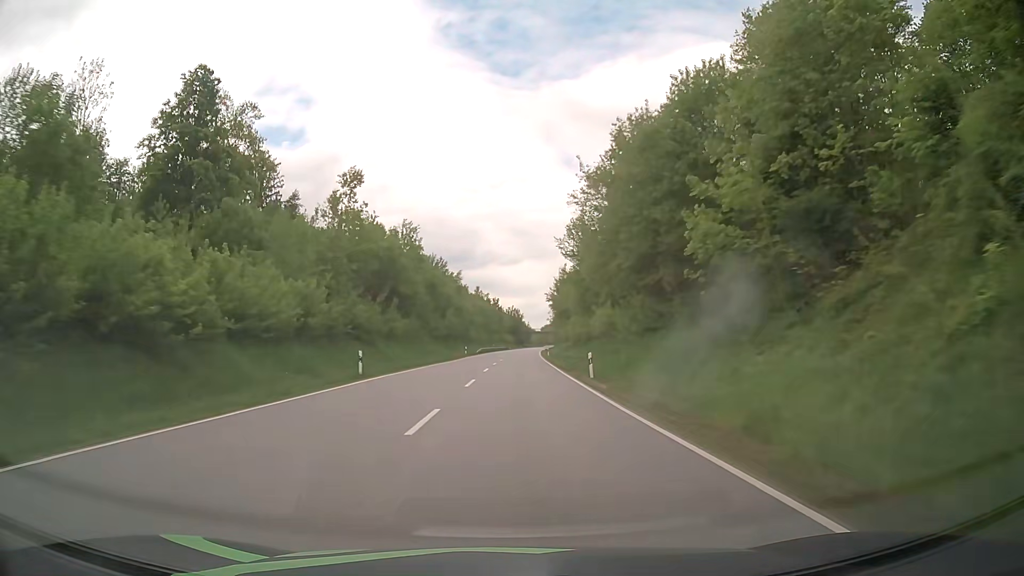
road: primary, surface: asphalt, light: Day
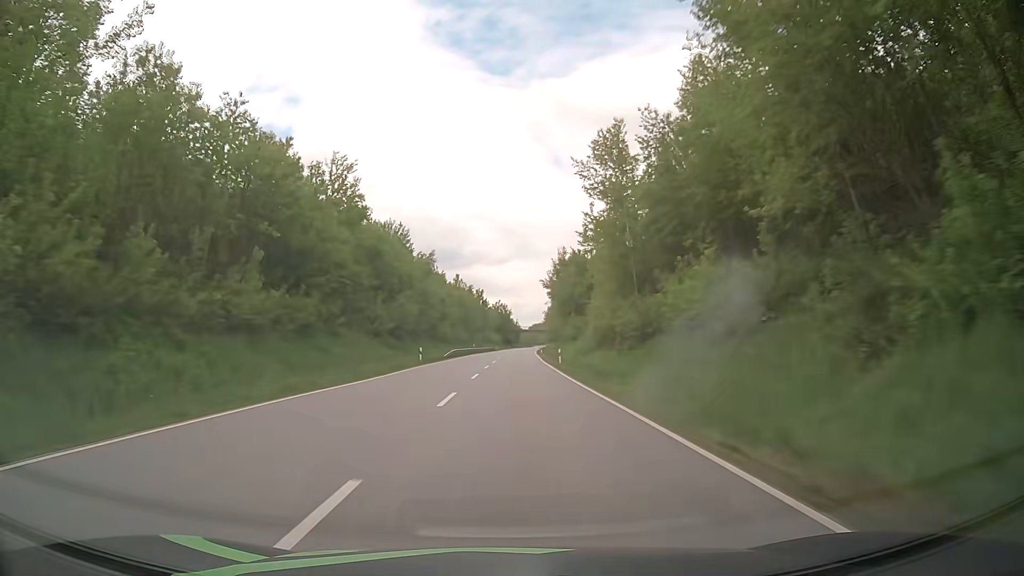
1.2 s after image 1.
(+0.3, +31.4) m; +1°
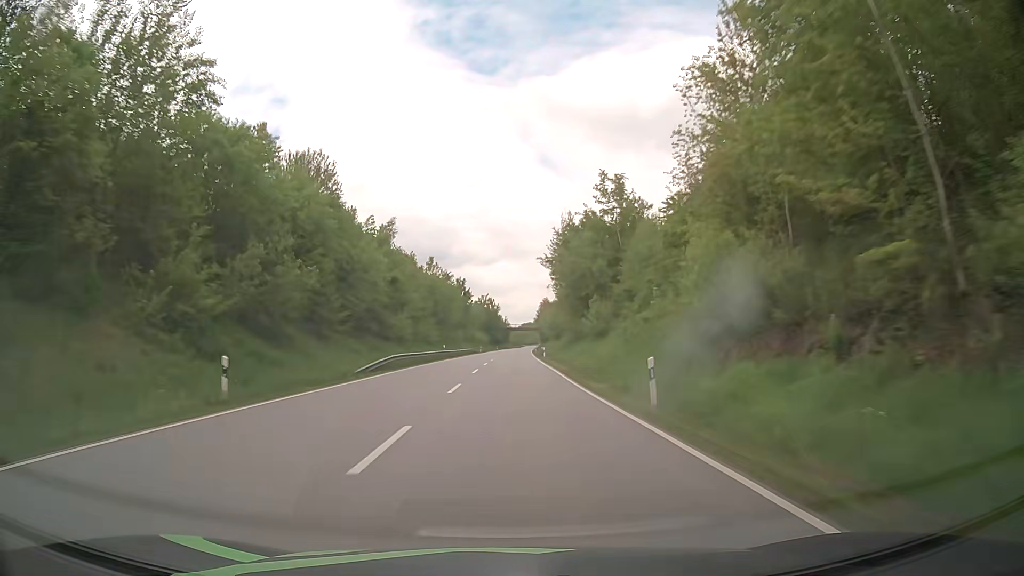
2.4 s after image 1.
(+0.3, +31.3) m; +1°
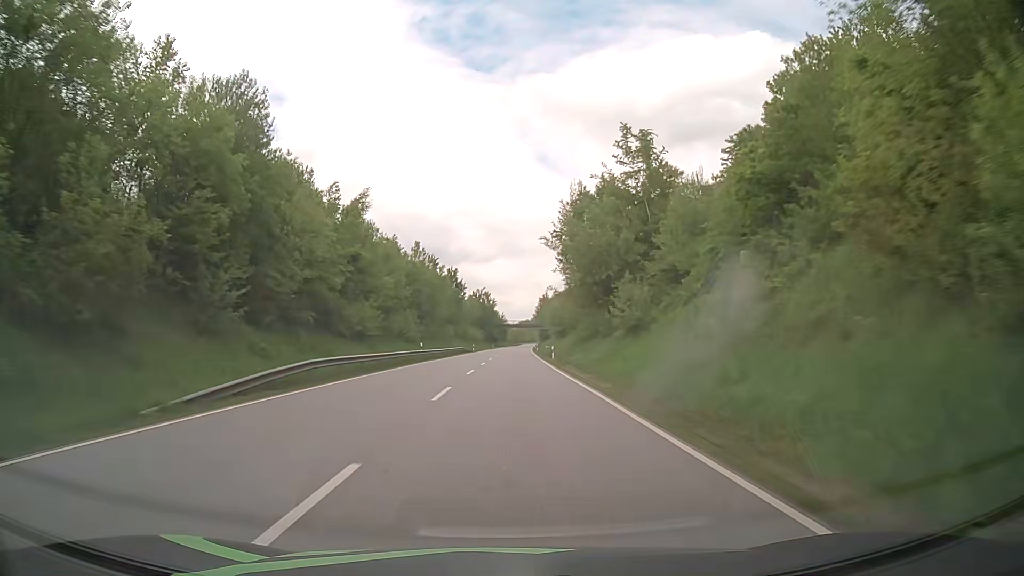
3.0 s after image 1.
(0.0, +15.5) m; 0°
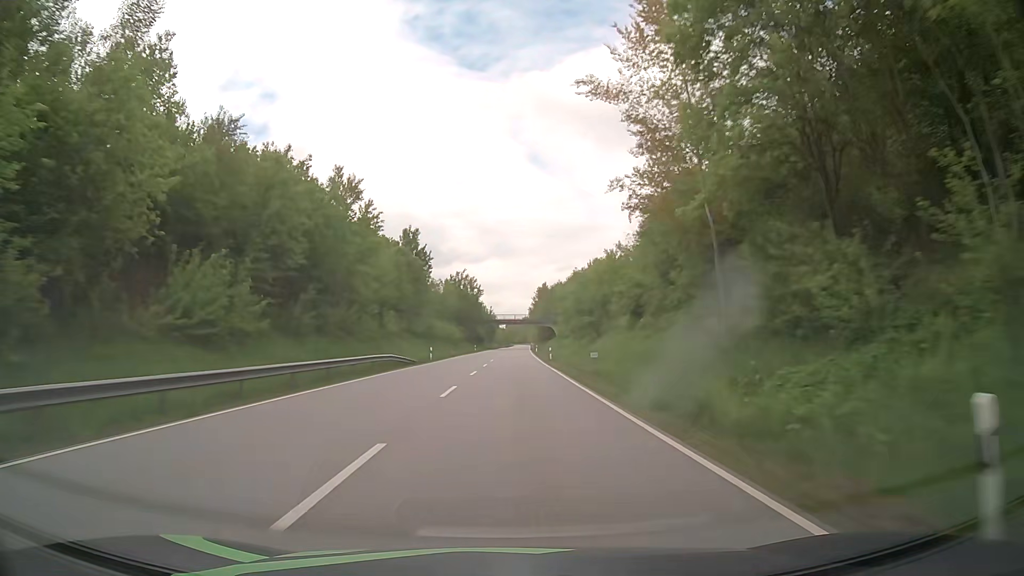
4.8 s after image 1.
(+0.3, +46.0) m; +1°
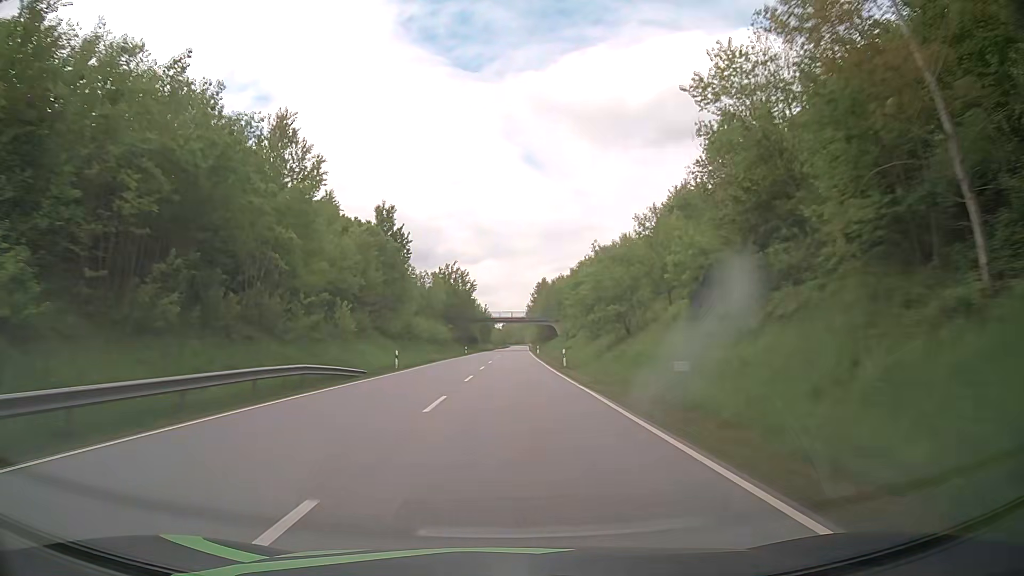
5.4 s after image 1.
(+0.1, +15.2) m; 0°
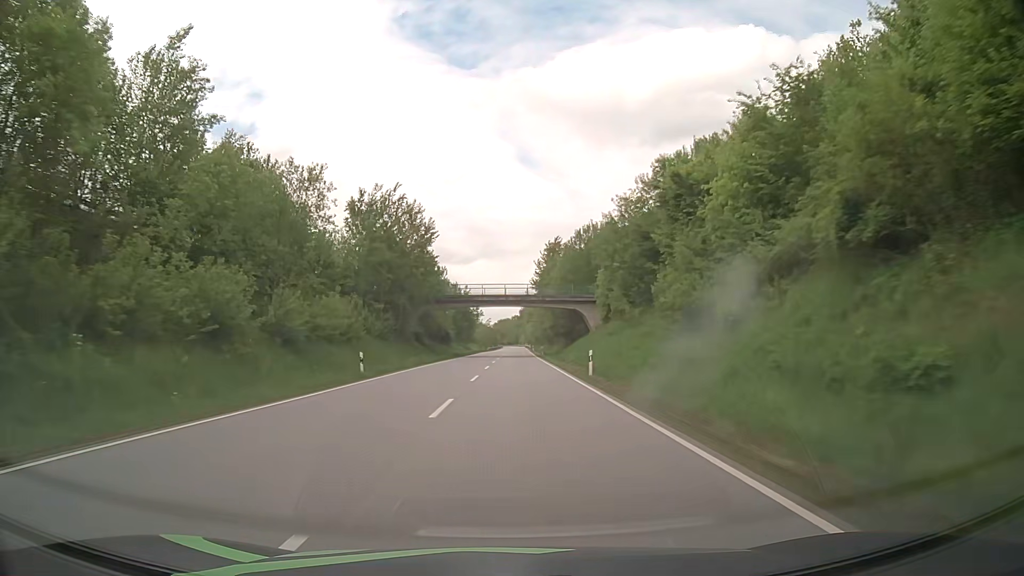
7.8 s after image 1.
(+0.4, +60.5) m; +1°
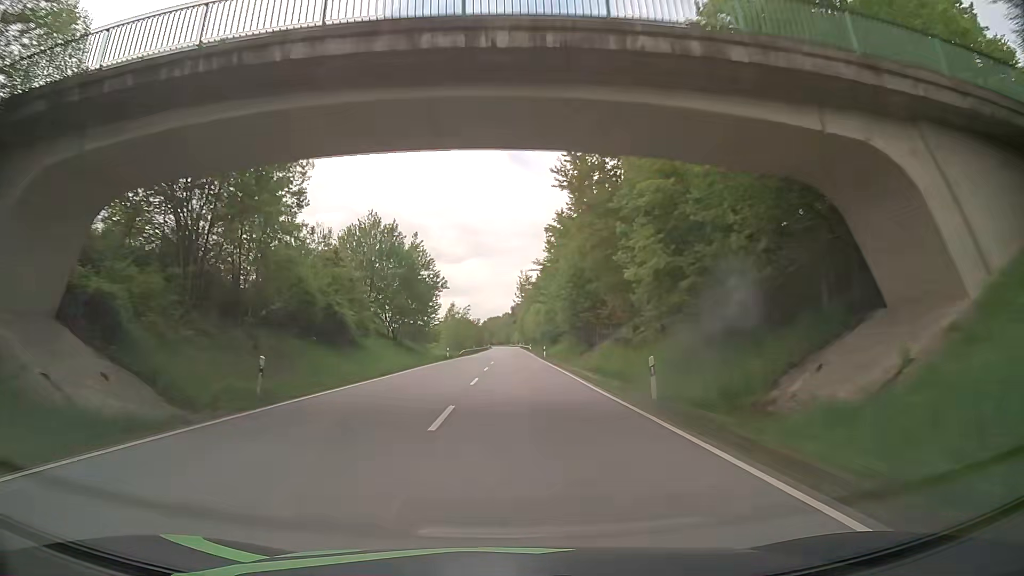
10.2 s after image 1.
(+0.4, +61.5) m; +1°
(0, +10) (0, +20) (0, +30) (0, +40) (0, +50) (0, +60) (0, +70) (+1, +80) (+1, +90) (+1, +100) m
